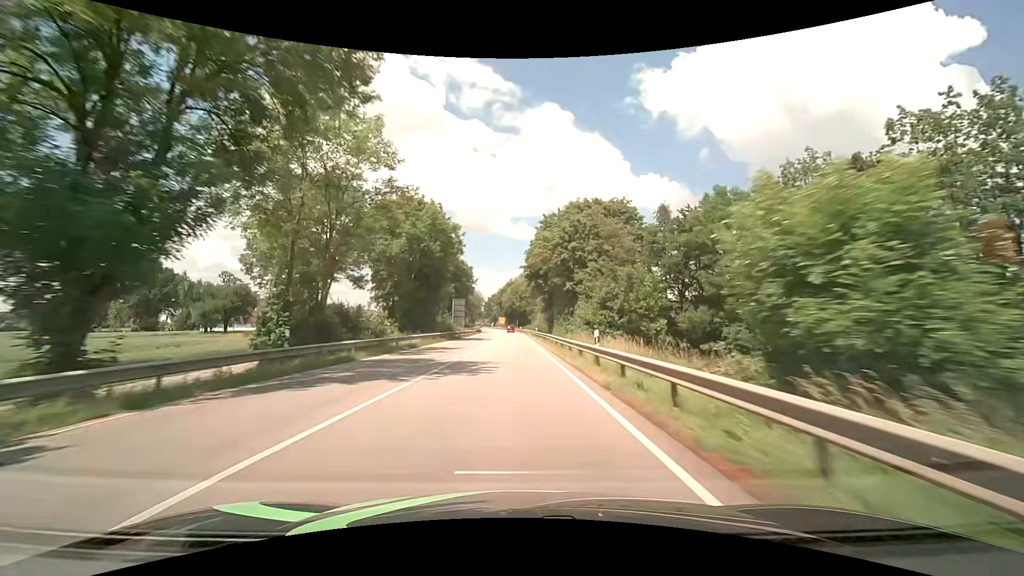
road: primary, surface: asphalt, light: Day
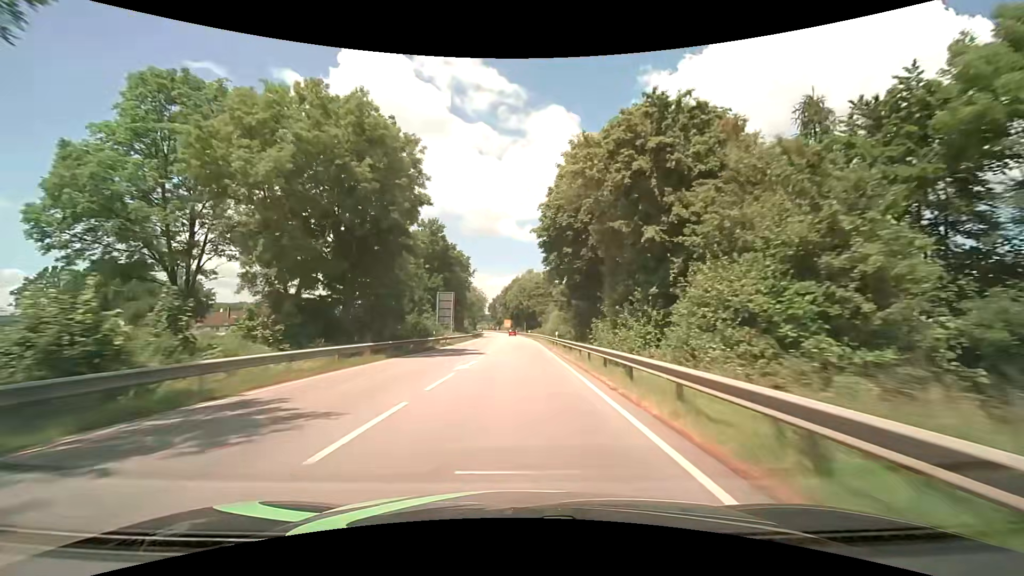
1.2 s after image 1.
(-0.2, +23.7) m; -1°
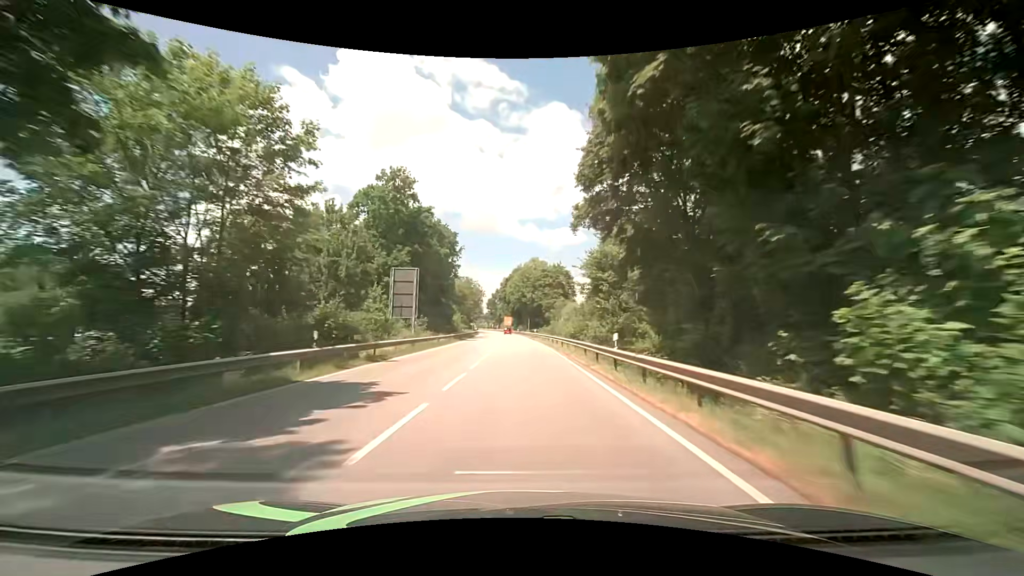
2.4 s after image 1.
(-0.1, +24.3) m; 0°
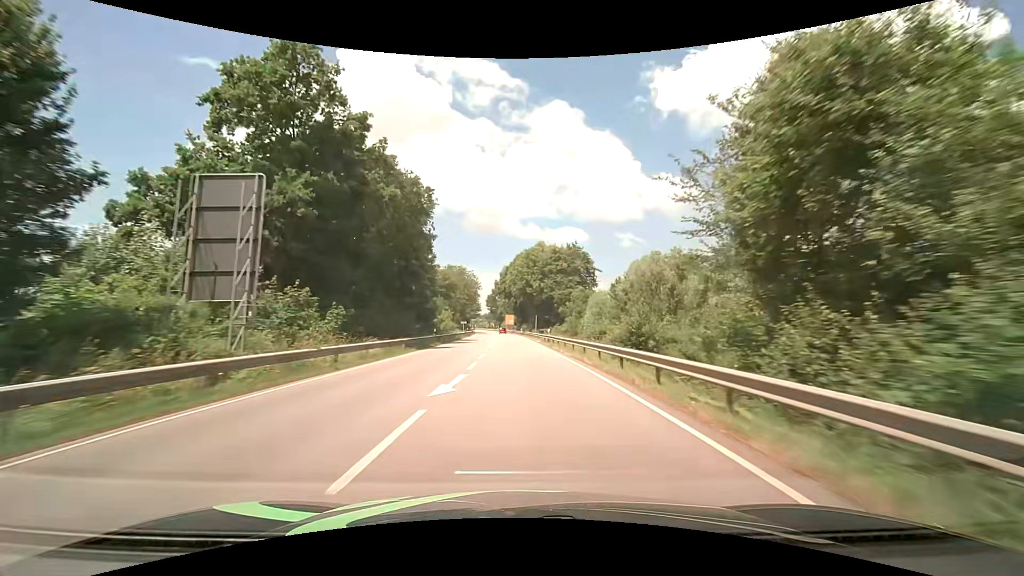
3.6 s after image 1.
(0.0, +24.9) m; 0°
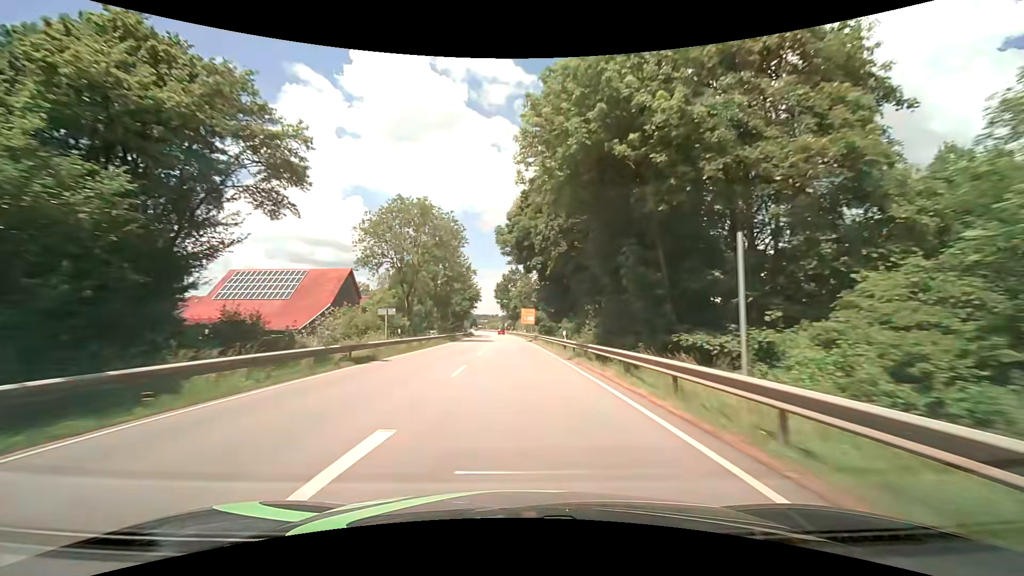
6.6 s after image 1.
(-1.4, +62.2) m; -3°
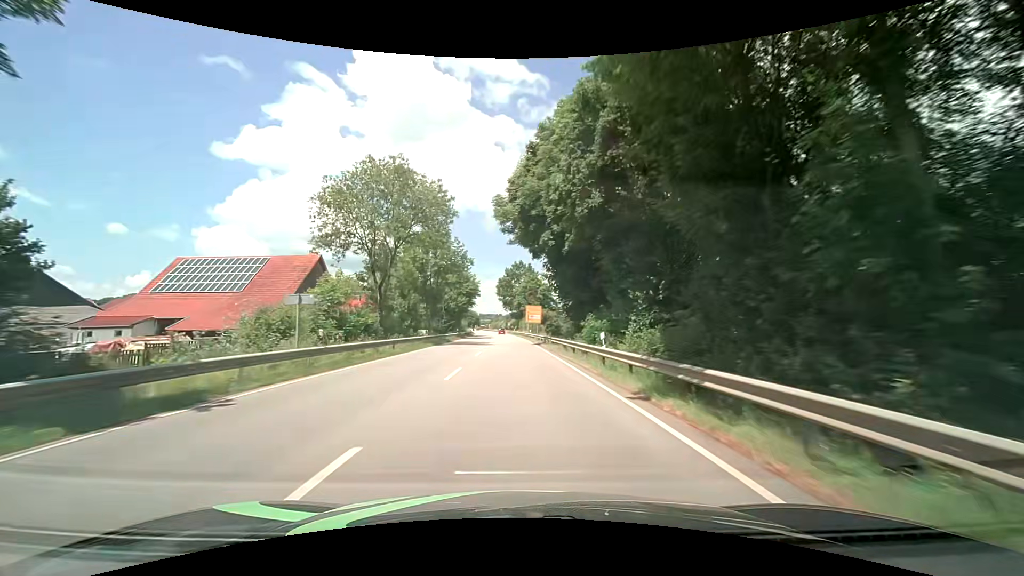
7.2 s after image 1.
(0.0, +12.5) m; 0°
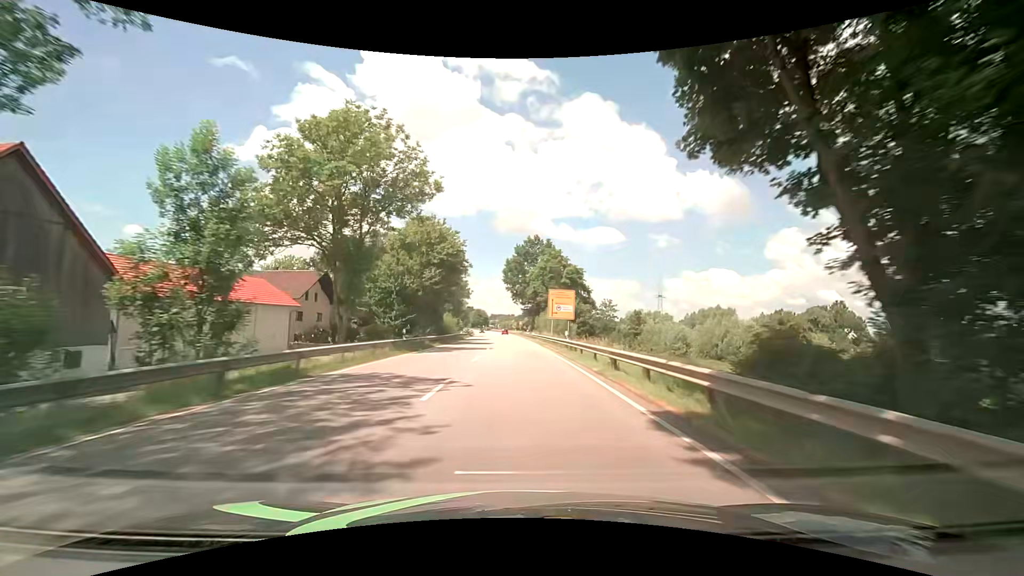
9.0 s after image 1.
(-0.5, +37.5) m; -1°
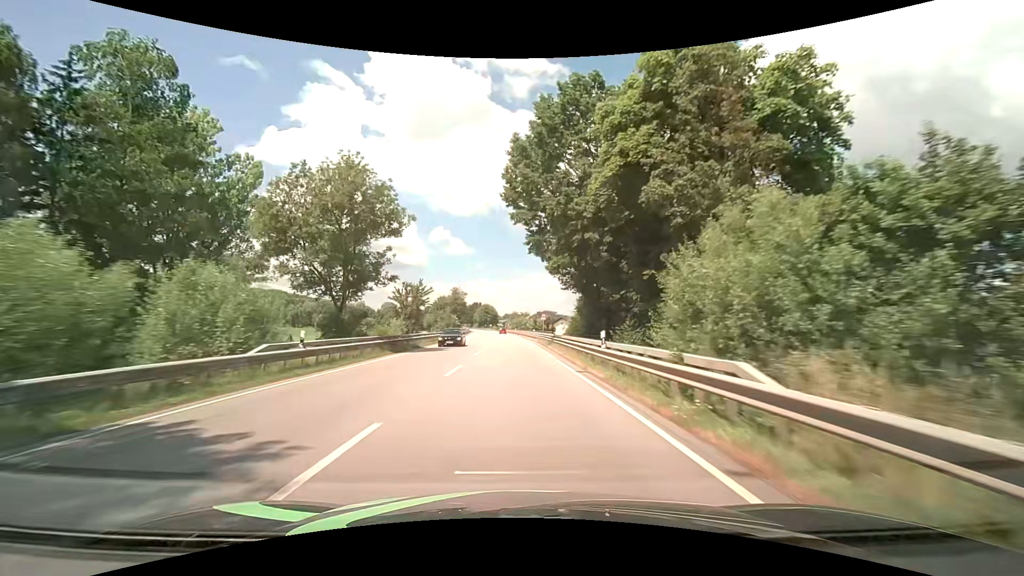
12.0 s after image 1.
(-1.1, +62.6) m; -2°
(0, +10) (0, +20) (0, +30) (-1, +40) (-1, +50) (-1, +60) (-2, +70) (-2, +80) (-3, +90) (-3, +100) m
